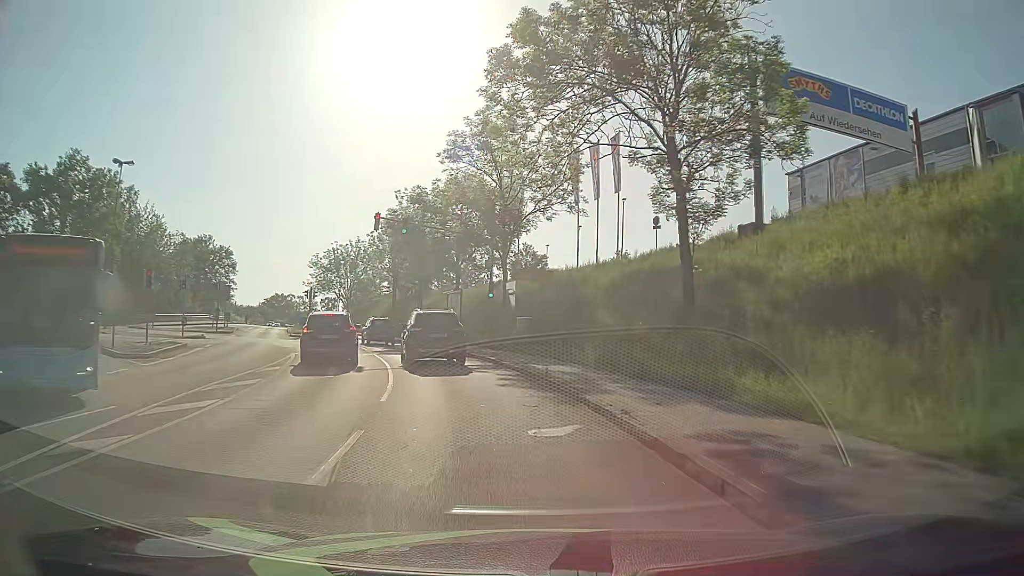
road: tertiary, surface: asphalt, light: Day
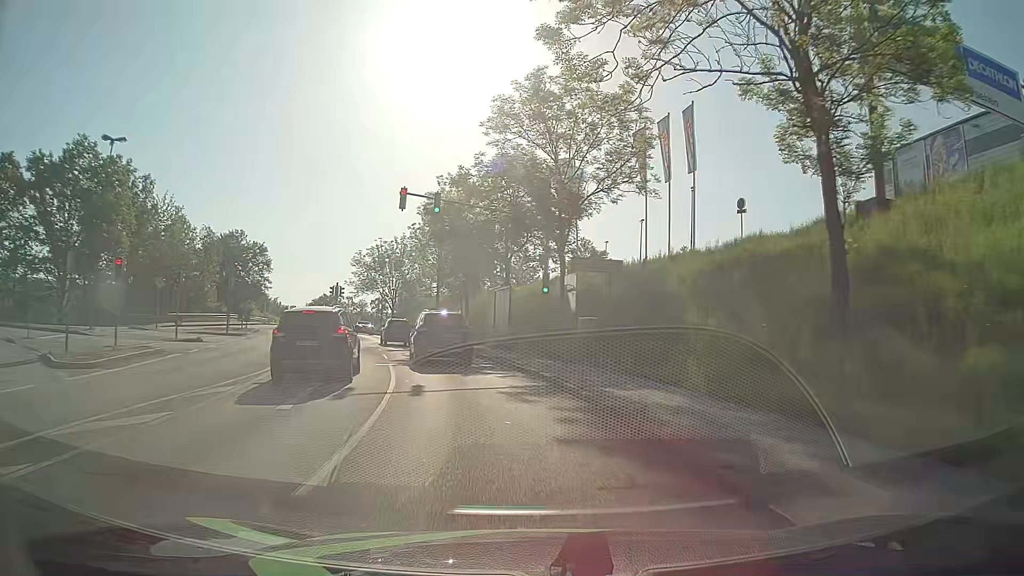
(-0.2, +6.7) m; -5°
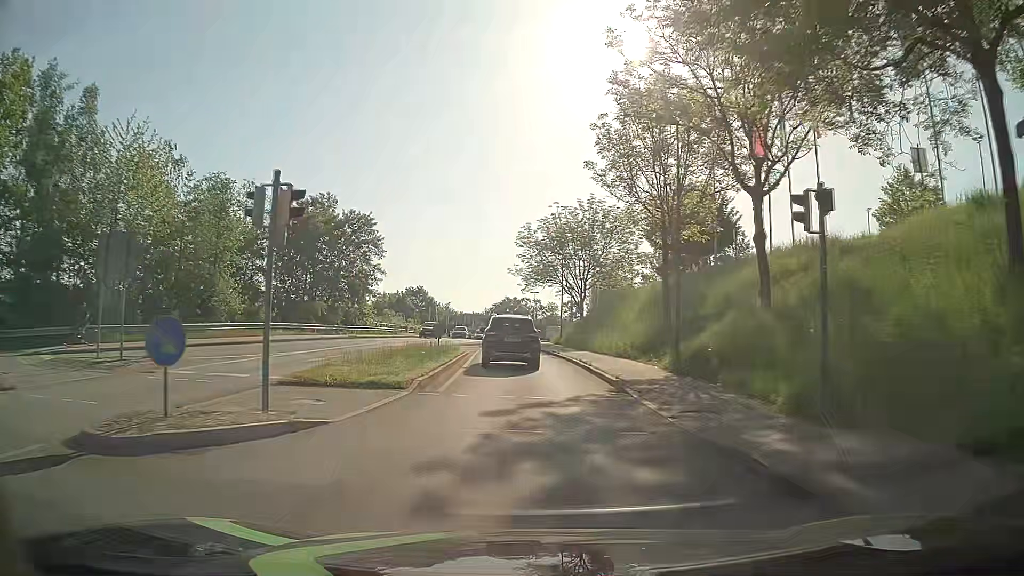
(-5.5, +33.4) m; -16°
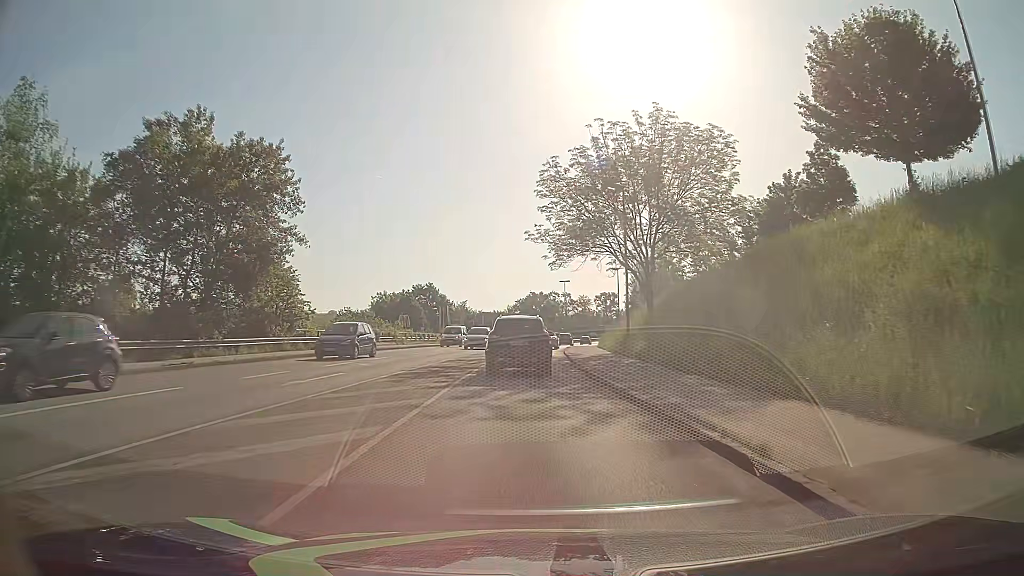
(-0.7, +26.8) m; -2°
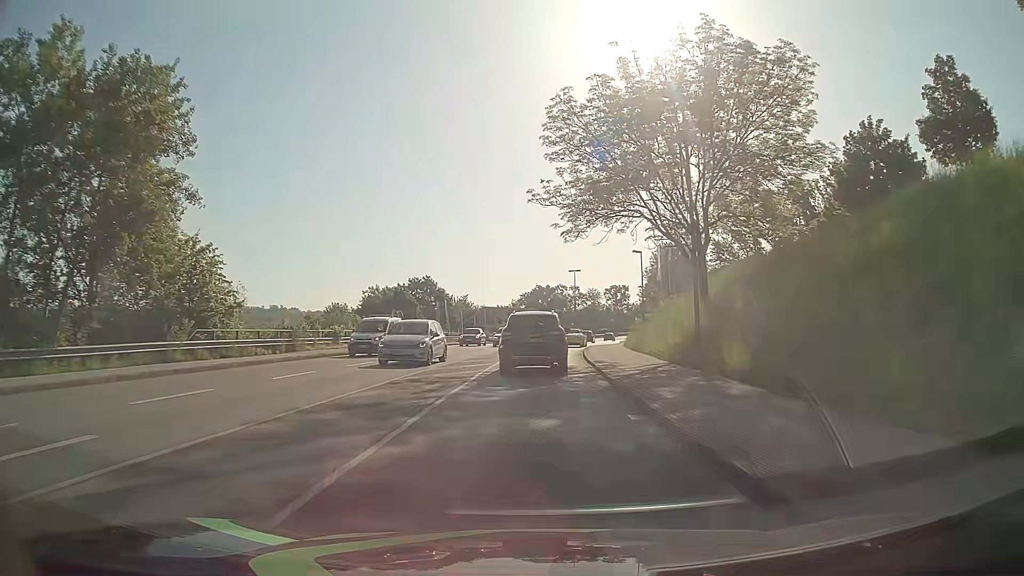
(-0.1, +12.0) m; -1°
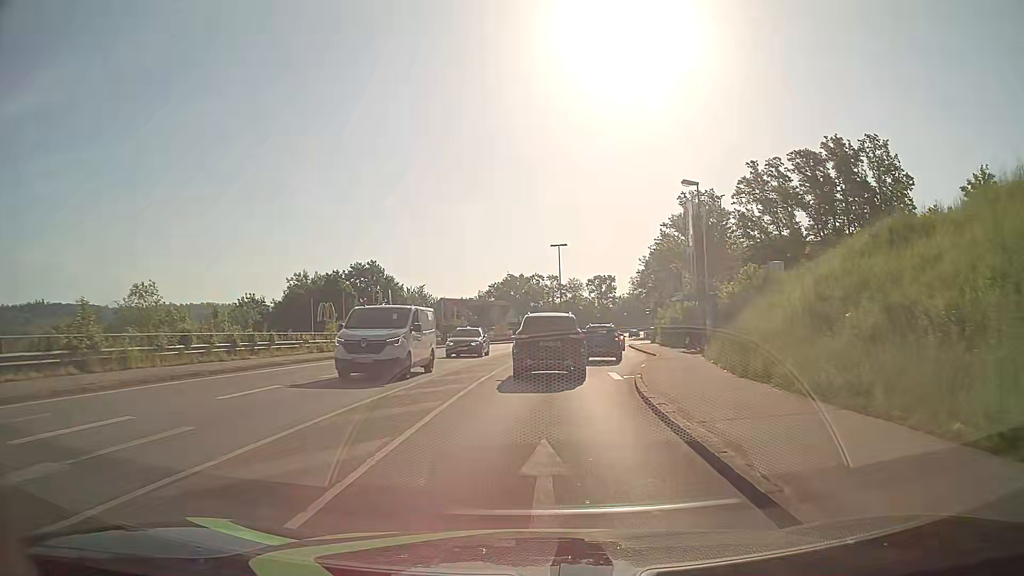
(+0.3, +28.1) m; +2°
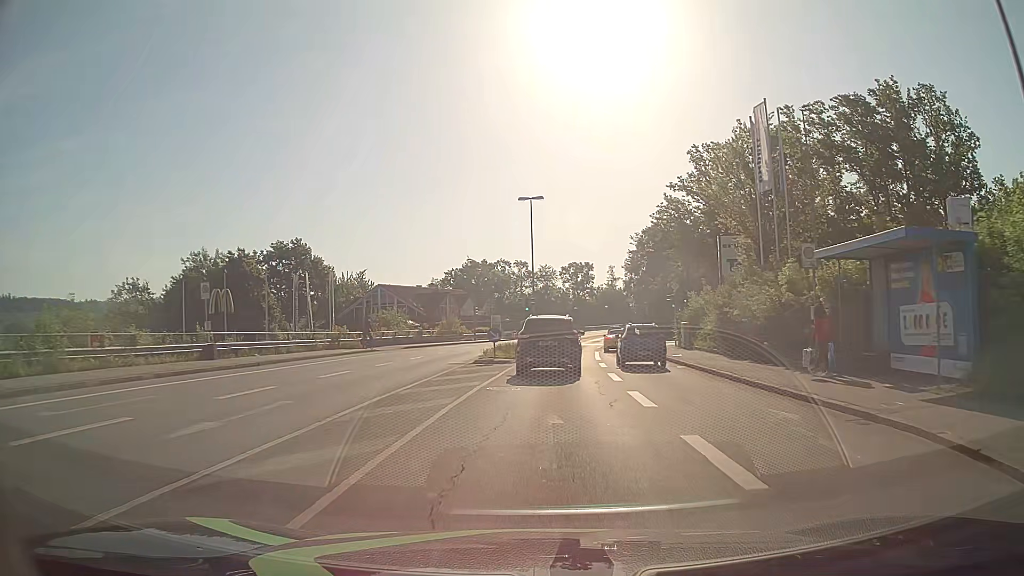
(+0.6, +24.1) m; +3°
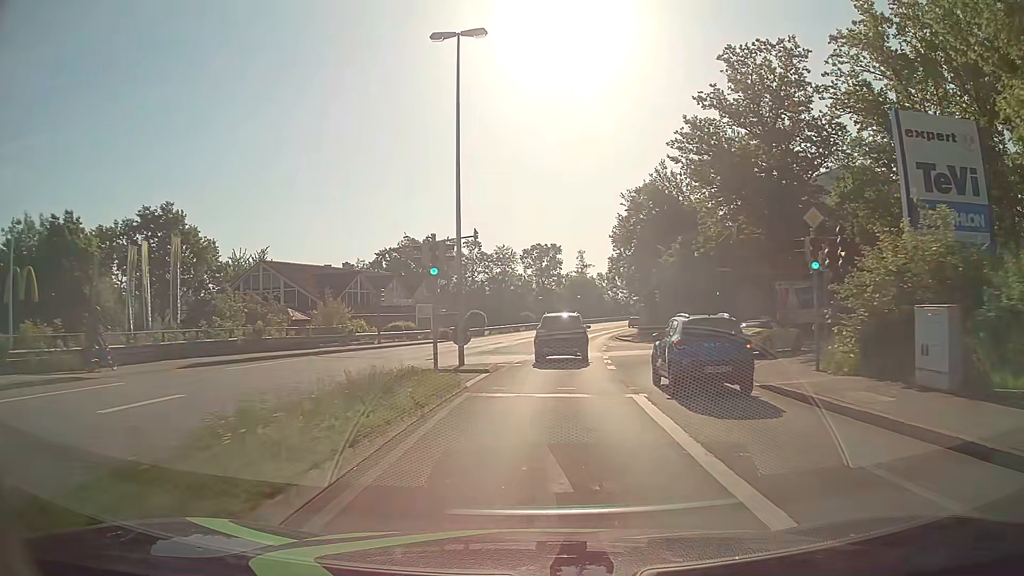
(+0.7, +27.0) m; +3°
(0, +10) (0, +20) (+1, +30) (+2, +40) (+3, +50) (+5, +60) (+7, +70) (+9, +79) (+12, +89) (+15, +98) m
